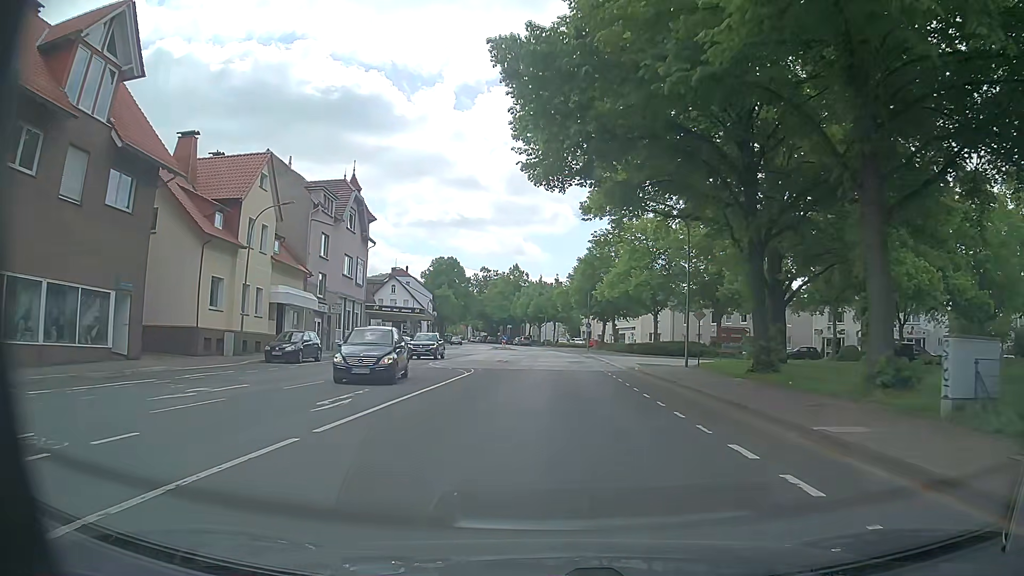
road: unclassified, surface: asphalt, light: Day
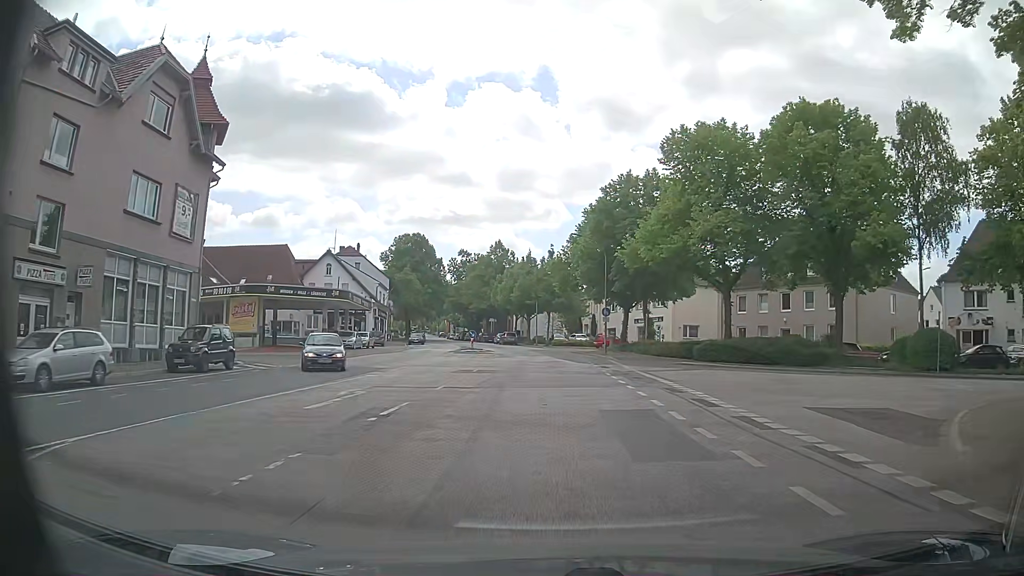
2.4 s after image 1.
(+0.1, +28.7) m; +1°
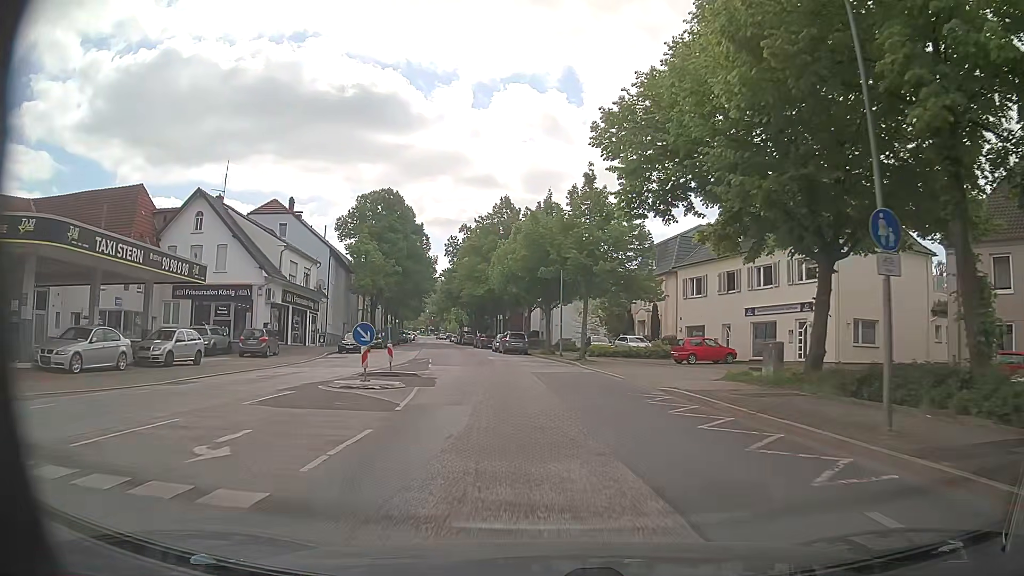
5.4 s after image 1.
(-0.3, +35.0) m; -2°
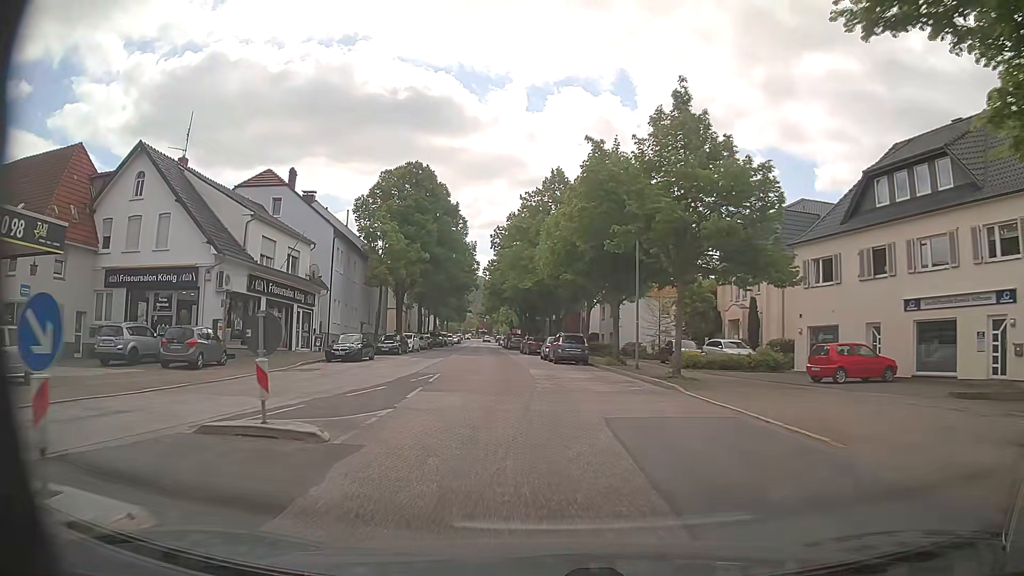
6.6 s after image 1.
(-0.5, +13.2) m; -5°
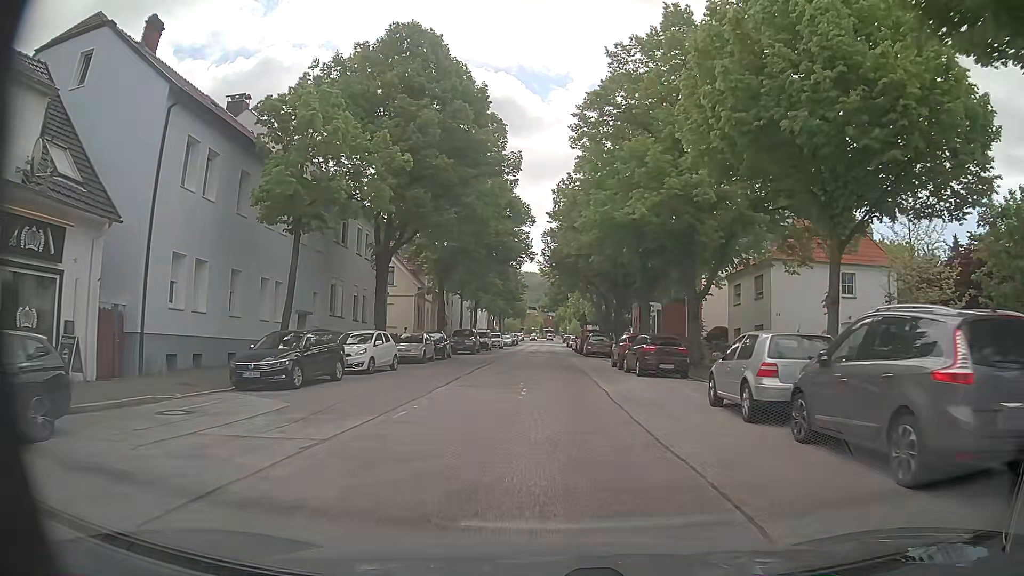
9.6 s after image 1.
(-2.0, +29.7) m; -6°
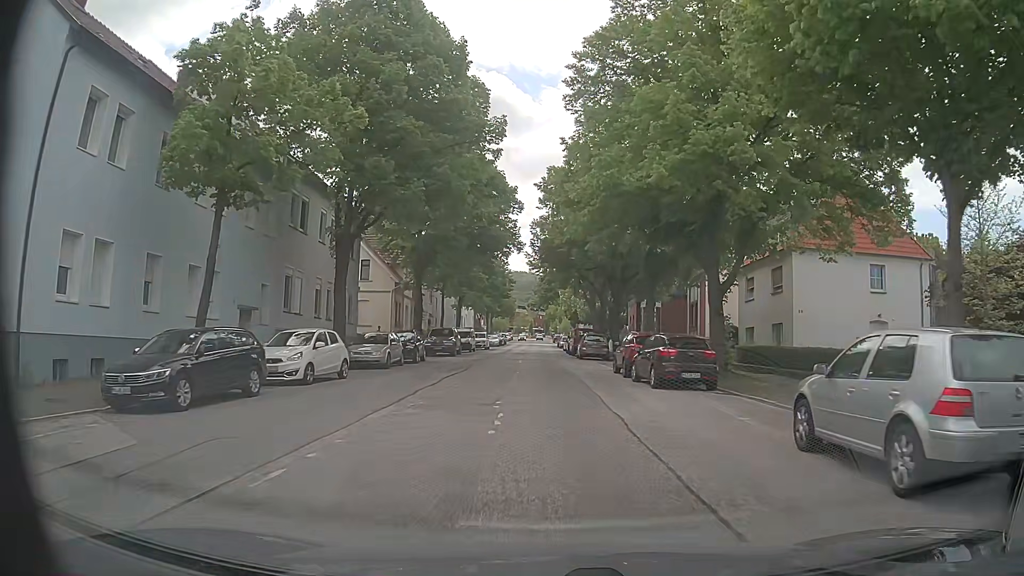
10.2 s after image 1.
(0.0, +5.2) m; +1°
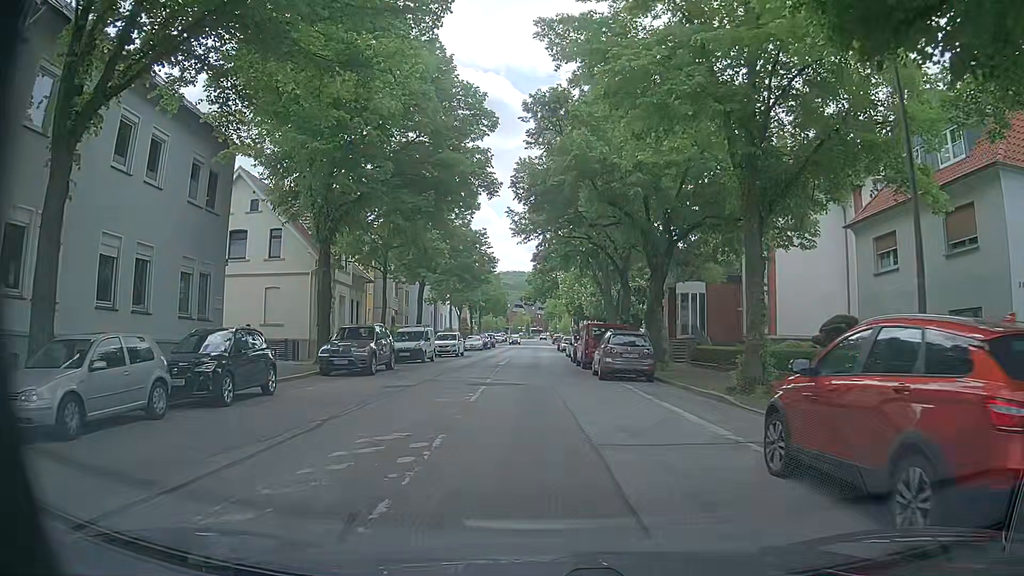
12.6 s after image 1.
(+0.2, +18.4) m; 0°
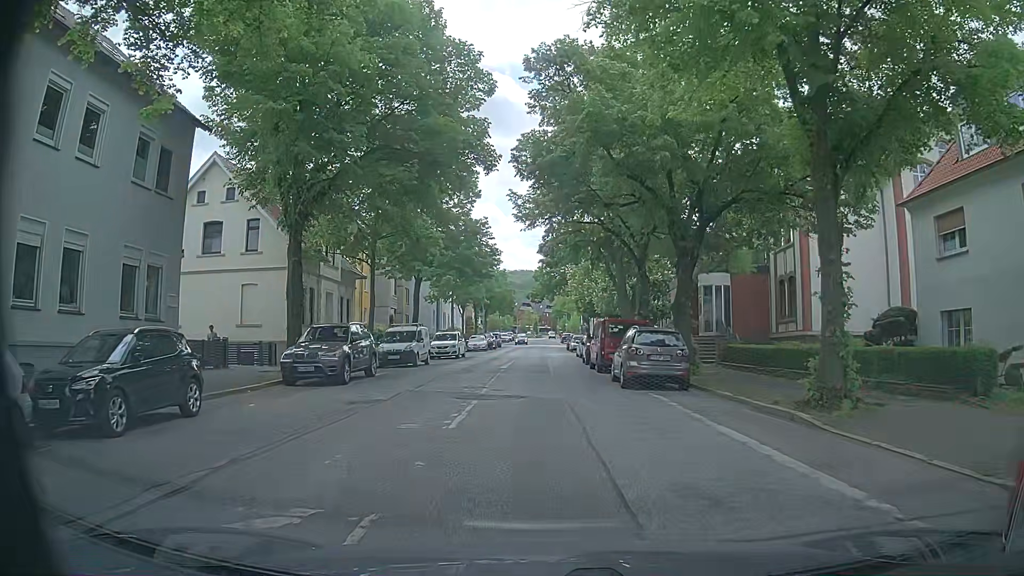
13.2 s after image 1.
(0.0, +4.1) m; 0°
